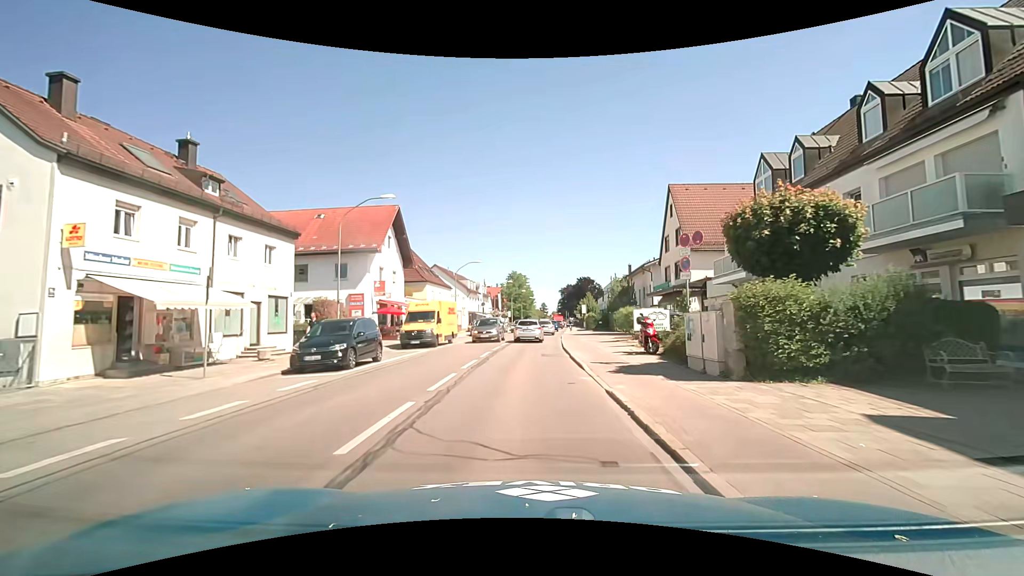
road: secondary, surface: asphalt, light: Day
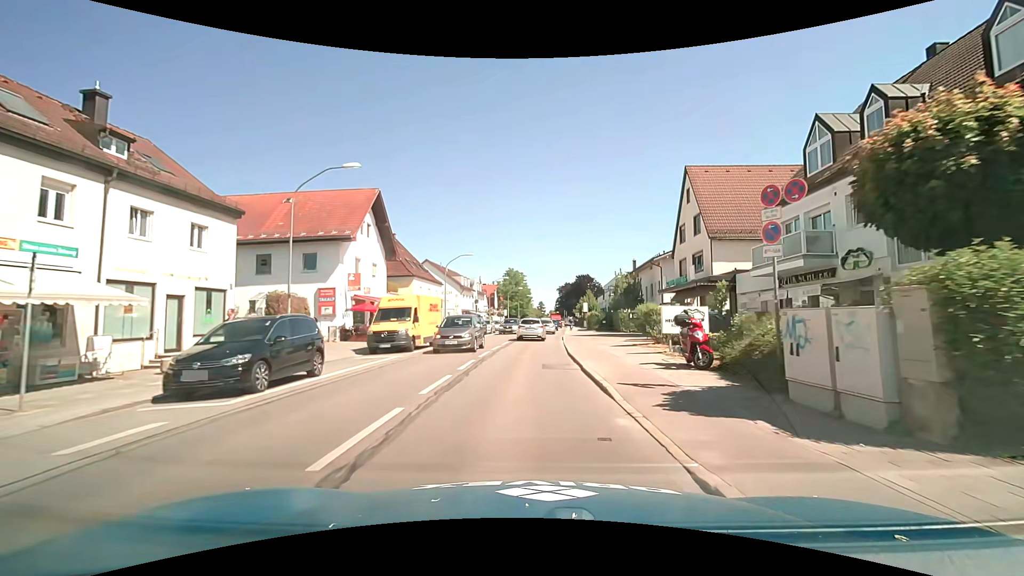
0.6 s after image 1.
(0.0, +5.1) m; +1°
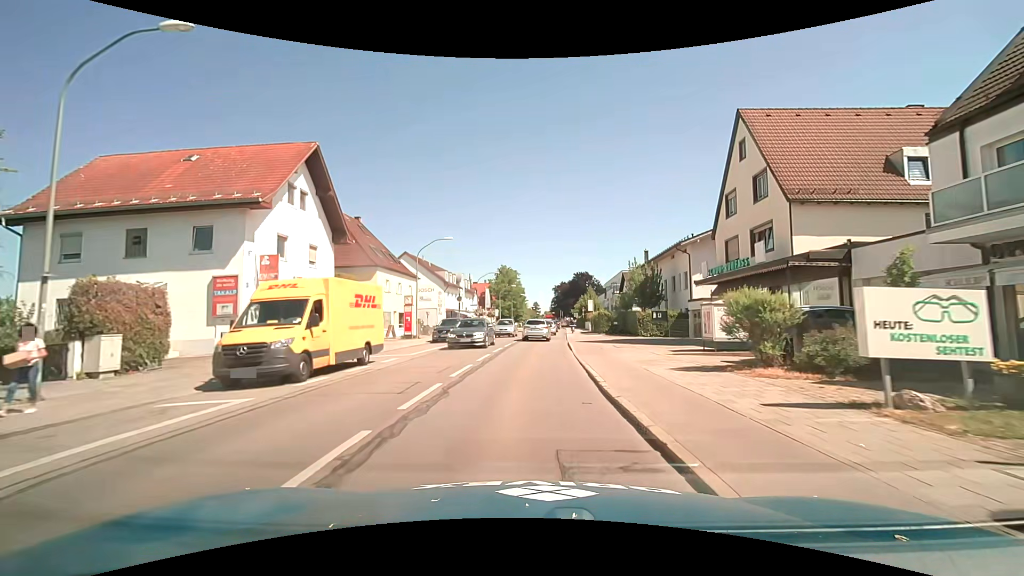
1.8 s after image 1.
(+0.1, +10.5) m; +1°
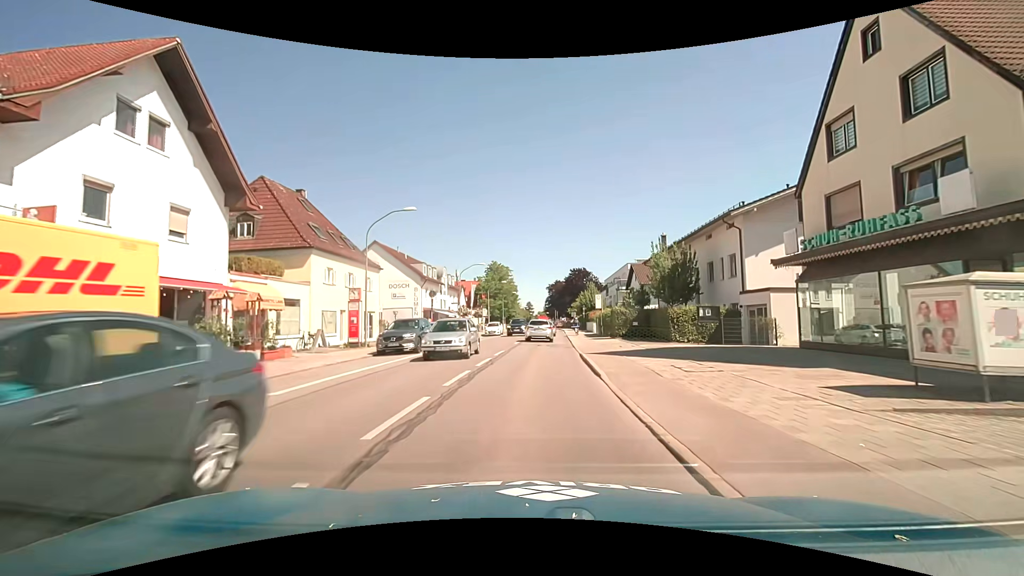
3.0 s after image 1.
(0.0, +10.9) m; 0°
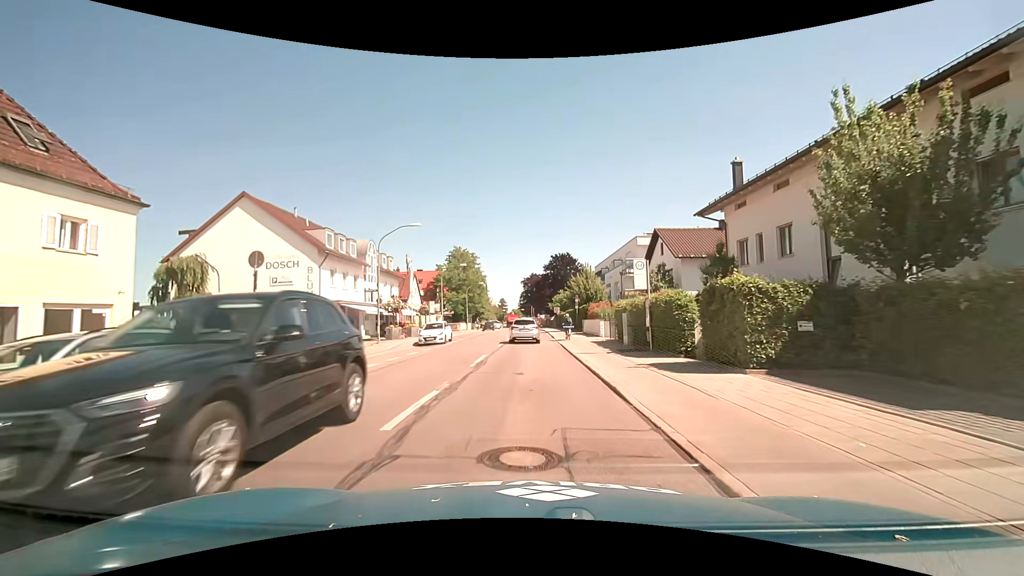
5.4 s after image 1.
(+0.6, +22.8) m; +3°
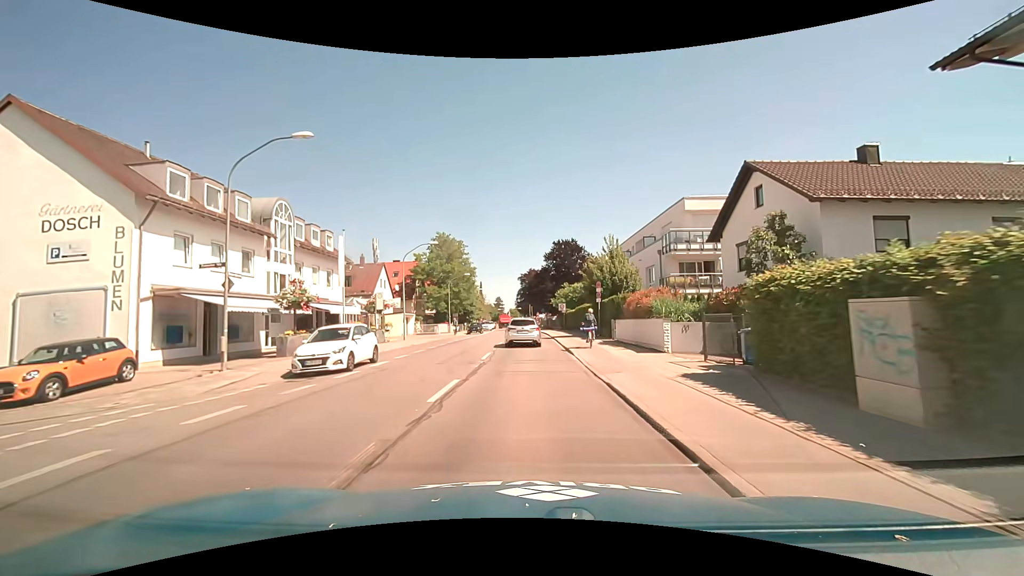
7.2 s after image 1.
(-0.1, +16.9) m; 0°
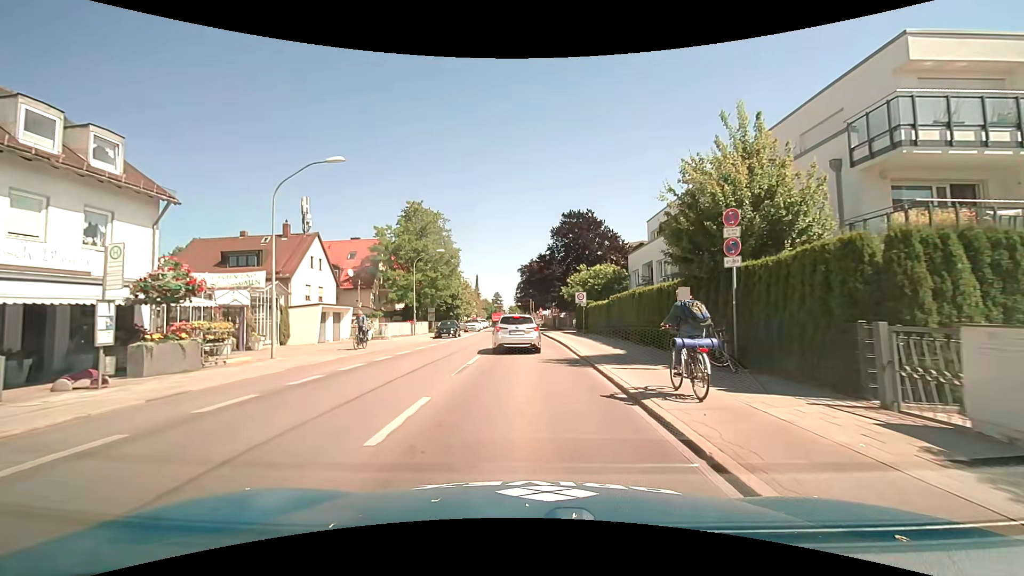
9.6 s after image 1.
(+0.1, +21.1) m; 0°
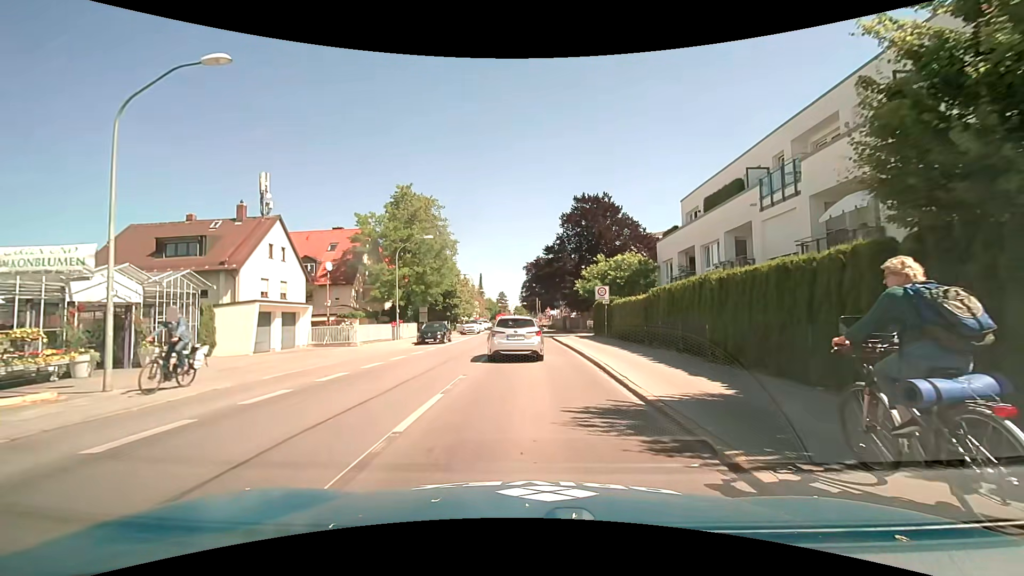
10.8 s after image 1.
(0.0, +8.1) m; 0°
